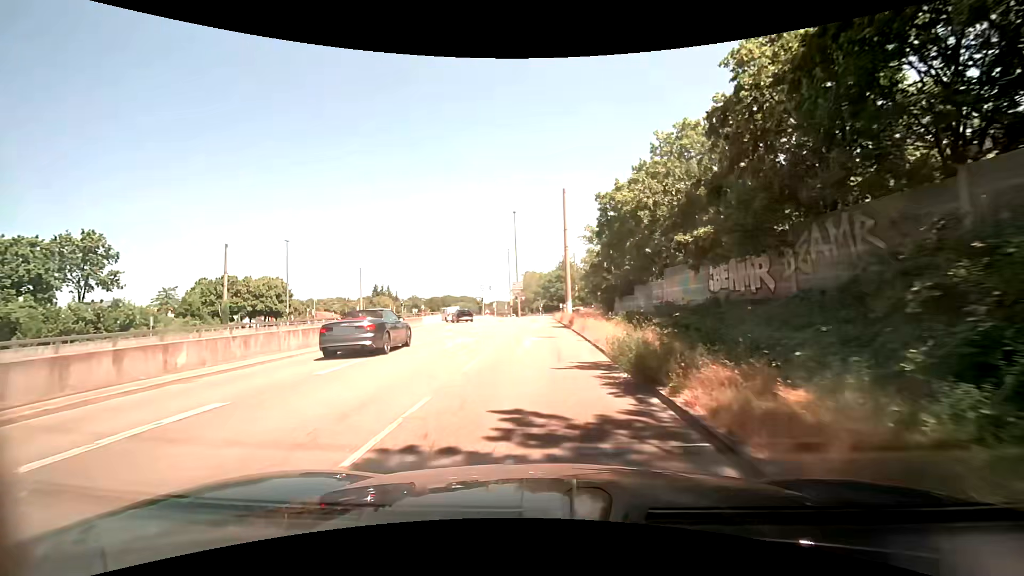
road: trunk_link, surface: asphalt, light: Day
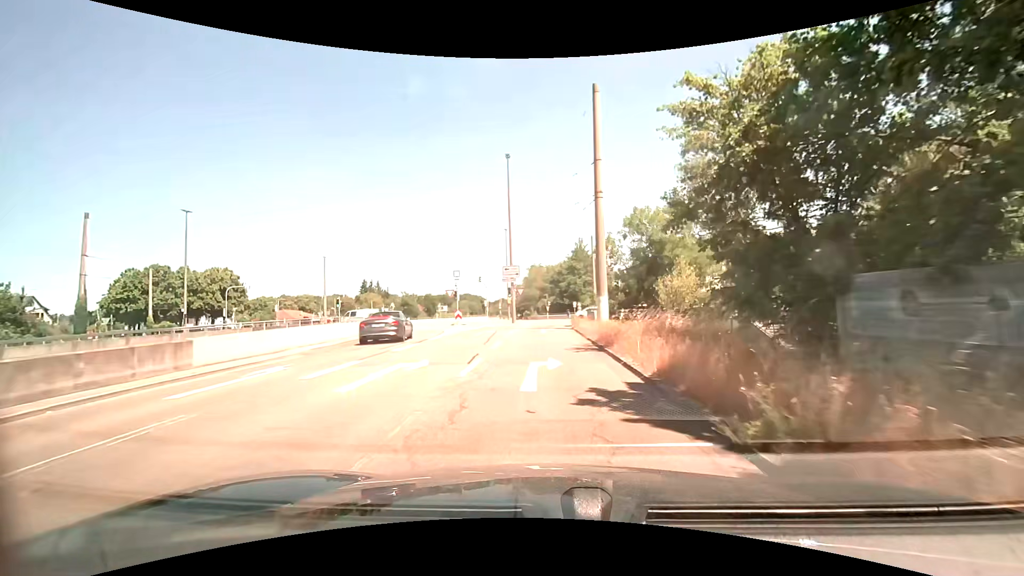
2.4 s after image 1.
(-0.3, +24.8) m; -1°
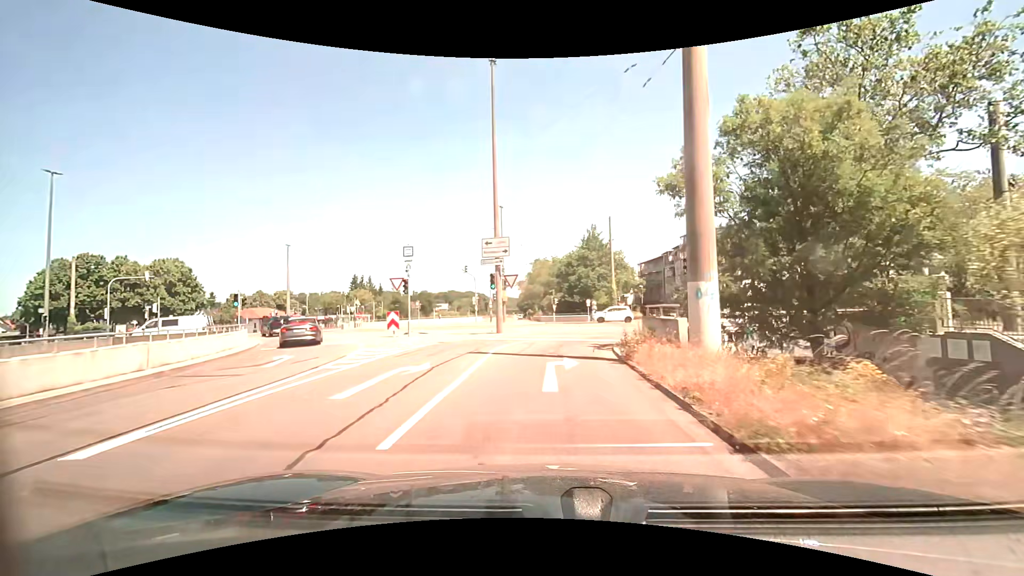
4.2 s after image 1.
(0.0, +16.5) m; 0°
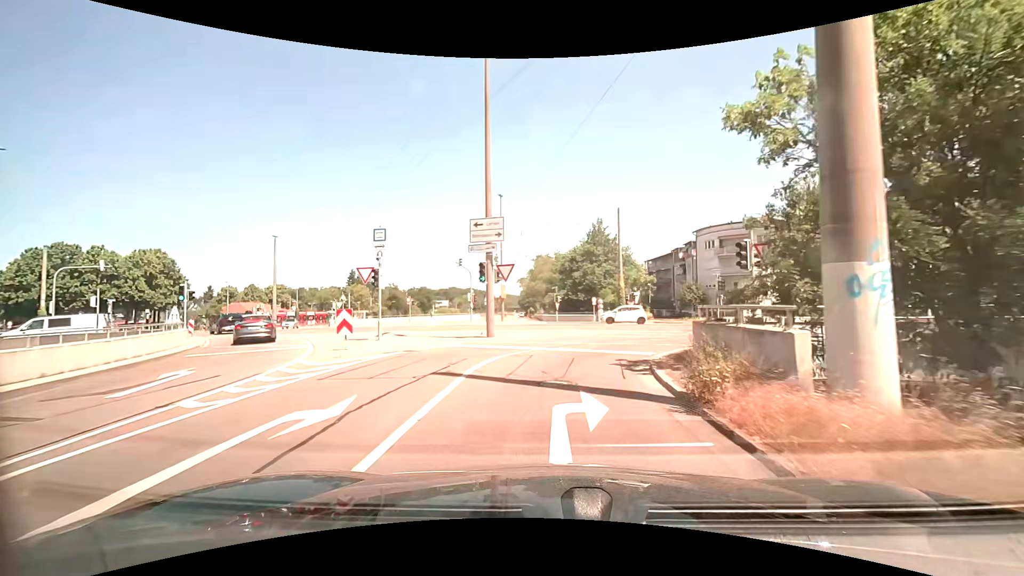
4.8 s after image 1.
(0.0, +5.0) m; 0°
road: tertiary_link
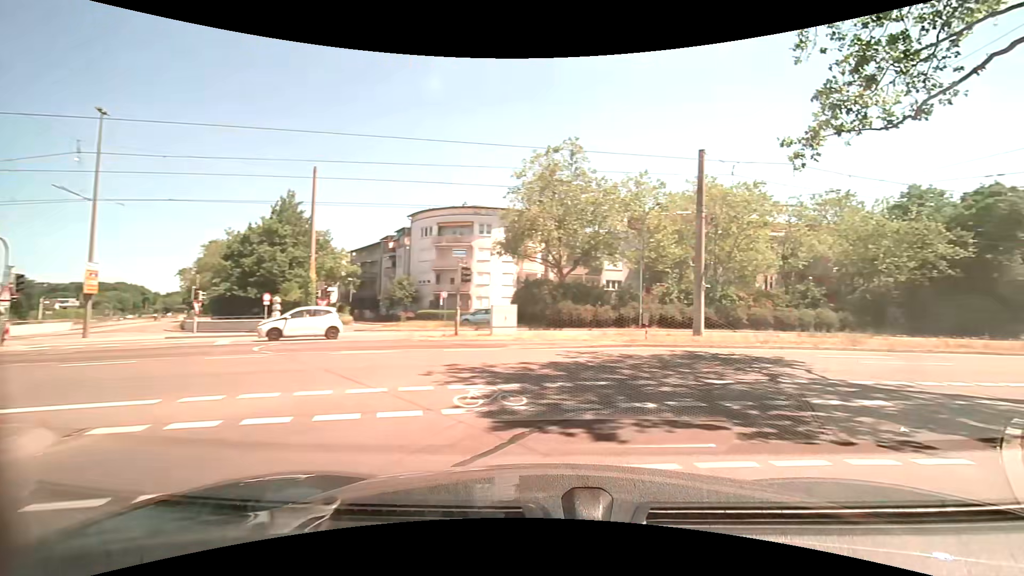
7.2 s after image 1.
(+2.3, +15.8) m; +33°
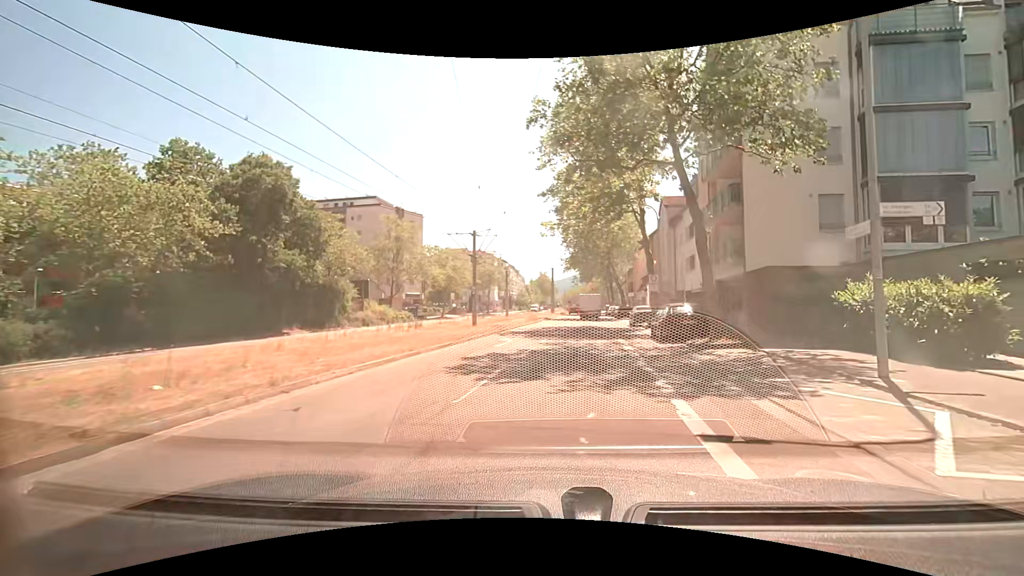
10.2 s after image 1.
(+12.2, +14.8) m; +69°
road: tertiary
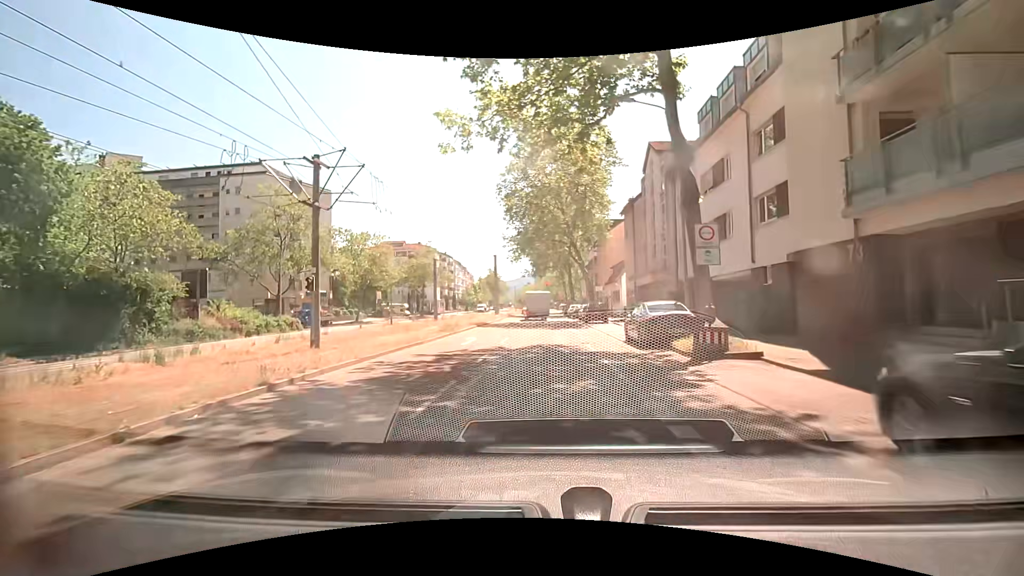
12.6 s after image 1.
(+1.0, +19.1) m; +4°
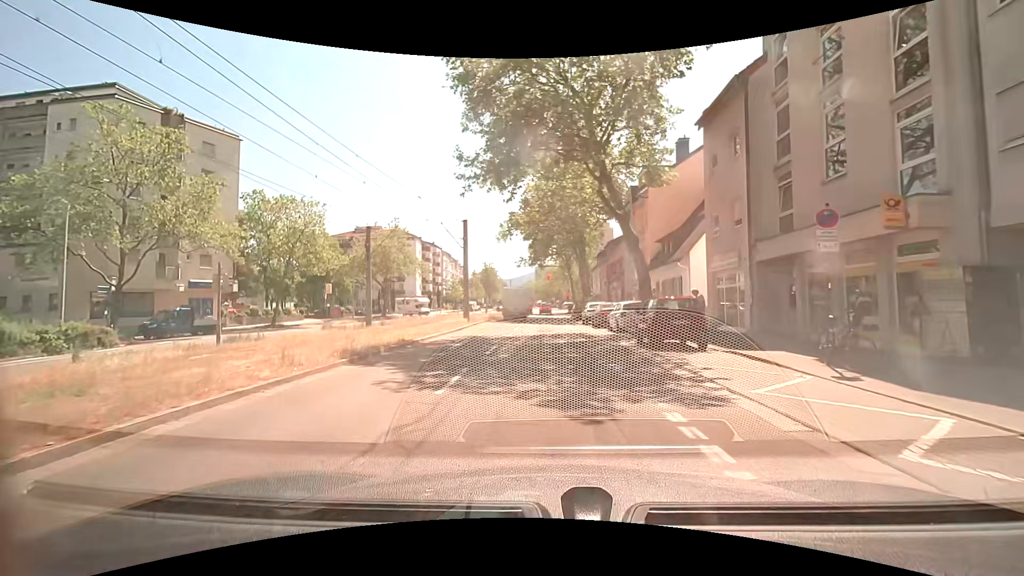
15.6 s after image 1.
(0.0, +22.5) m; +1°
